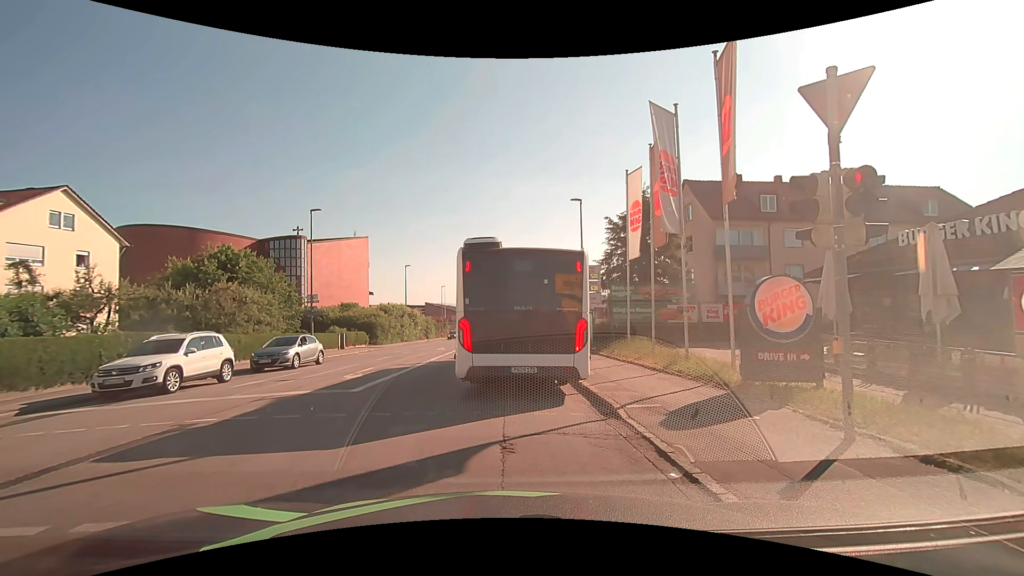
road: tertiary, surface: asphalt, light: Day
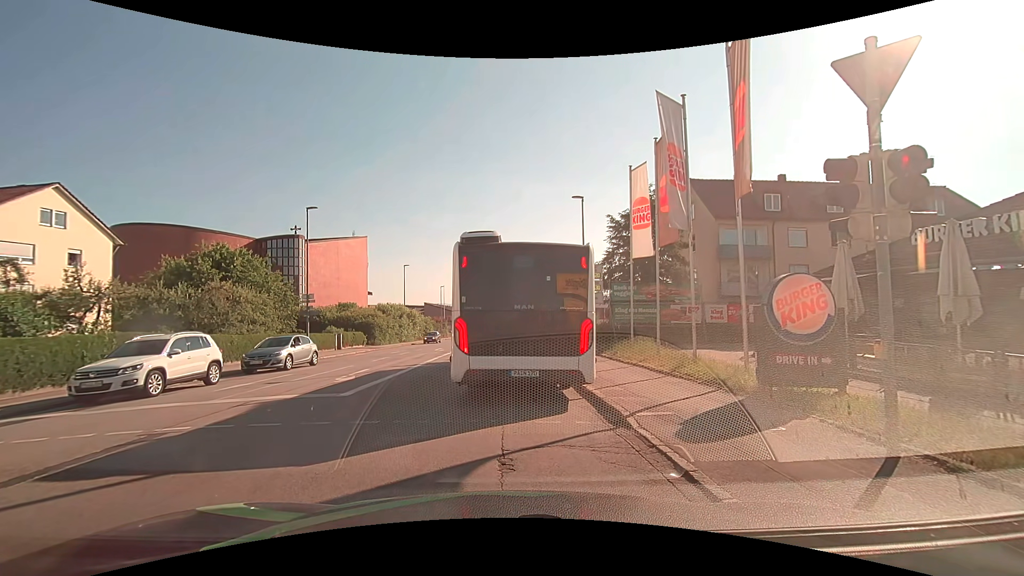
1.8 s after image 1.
(0.0, +0.6) m; 0°
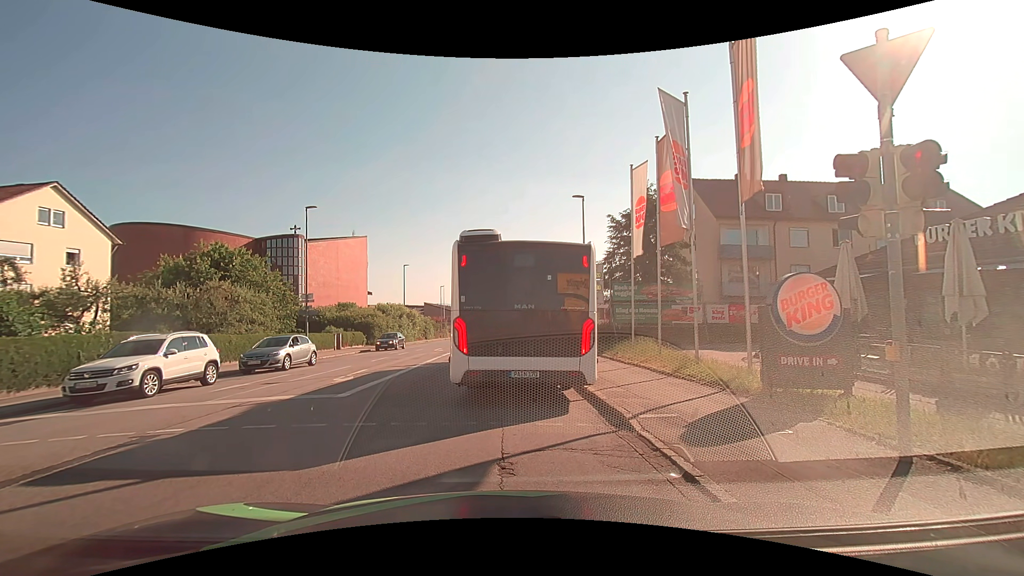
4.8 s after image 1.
(0.0, +0.2) m; 0°
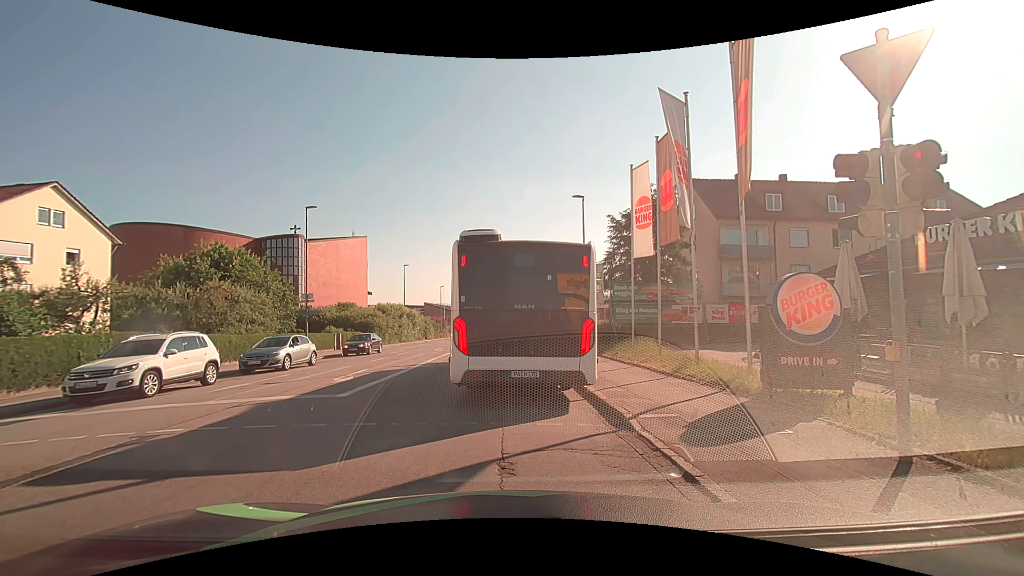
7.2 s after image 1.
(0.0, 0.0) m; 0°
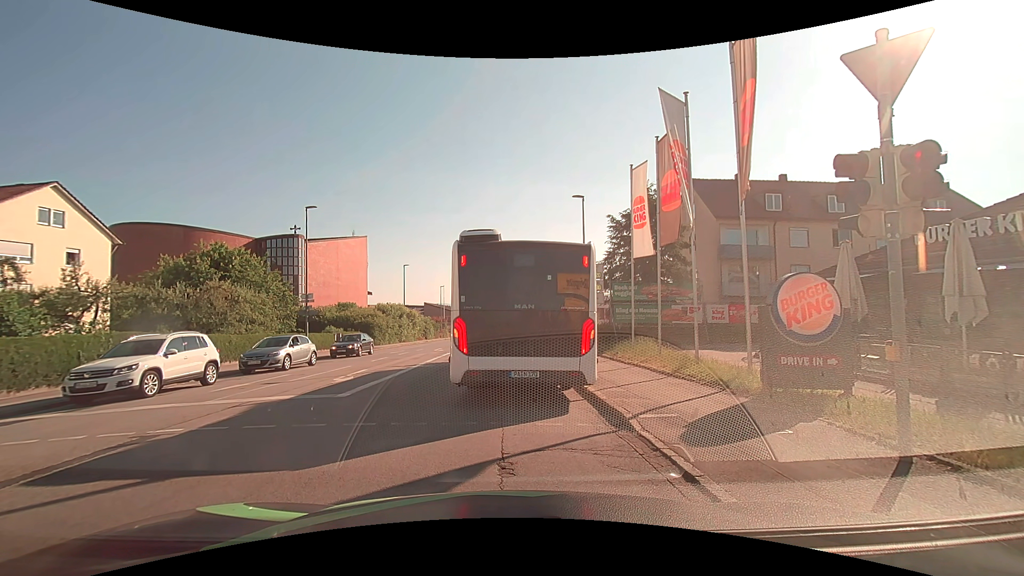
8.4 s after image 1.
(0.0, 0.0) m; 0°
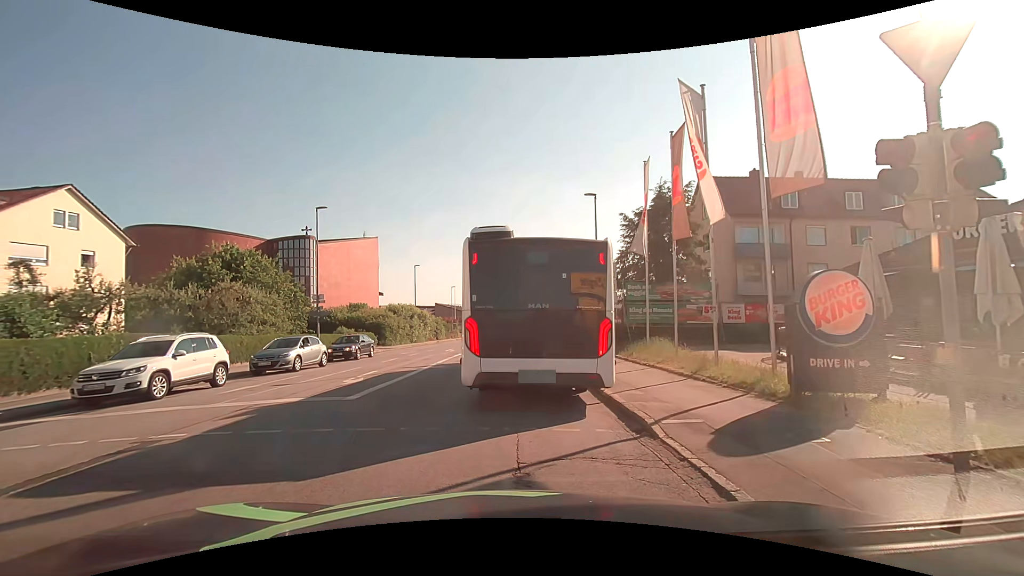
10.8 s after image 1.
(0.0, +0.4) m; 0°
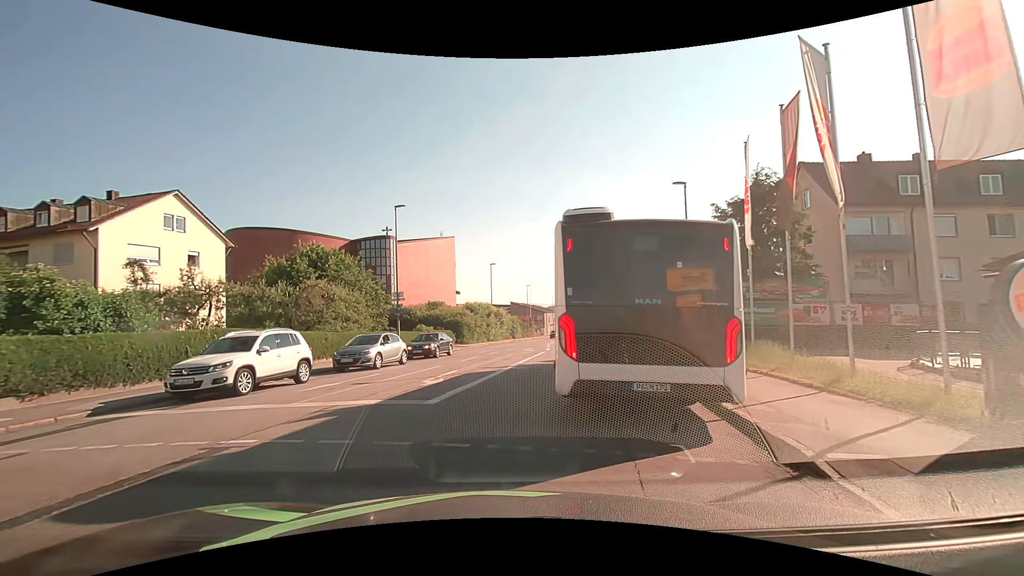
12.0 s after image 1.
(0.0, +1.3) m; -11°
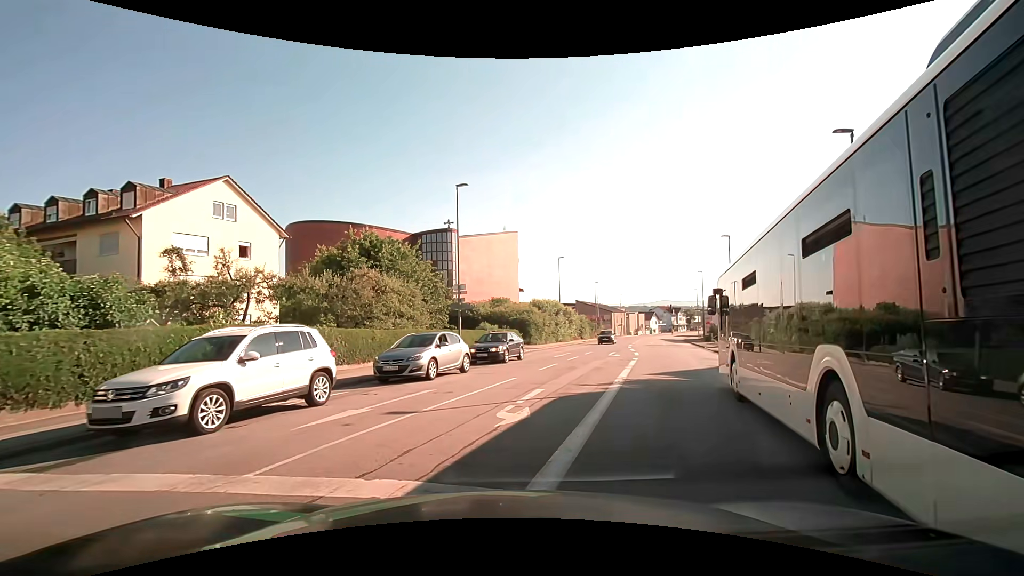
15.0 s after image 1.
(-1.0, +5.6) m; -6°
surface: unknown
(+2, +10) (+4, +19) (+8, +29) (+11, +38) (+14, +48) (+16, +58) (+19, +67) (+22, +77) (+25, +86) (+28, +96) m
